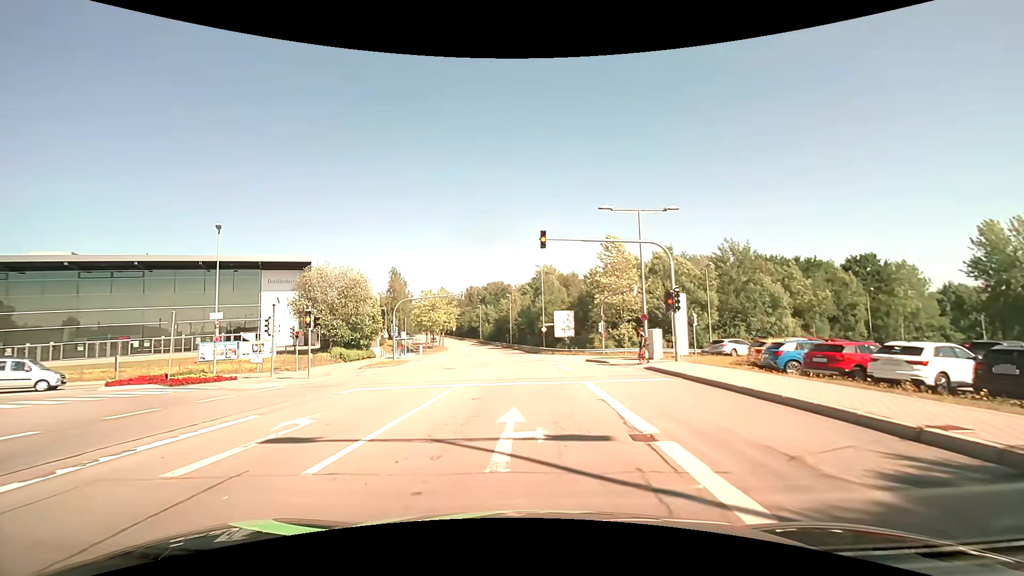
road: secondary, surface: asphalt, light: Day
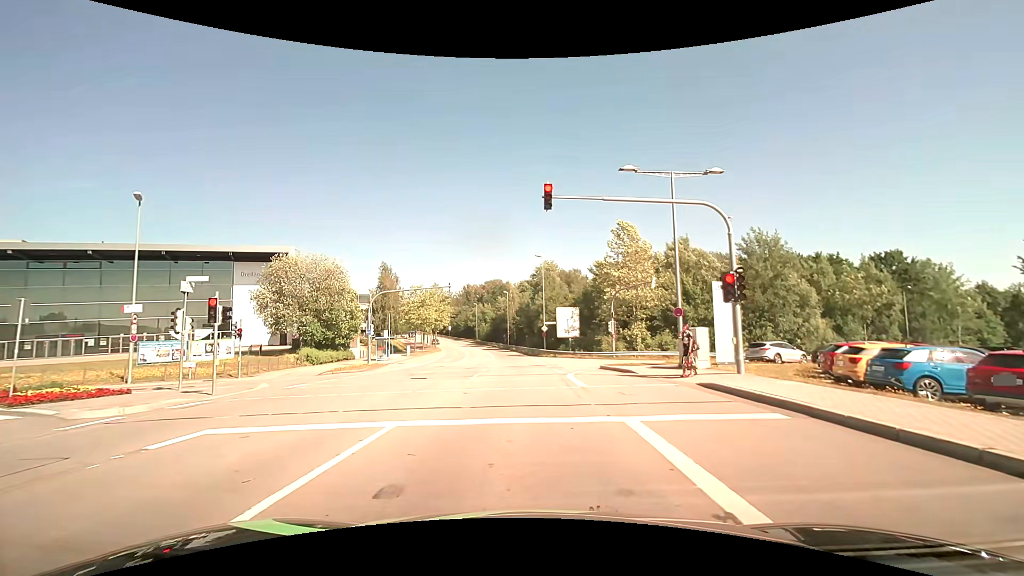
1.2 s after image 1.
(0.0, +6.7) m; -1°
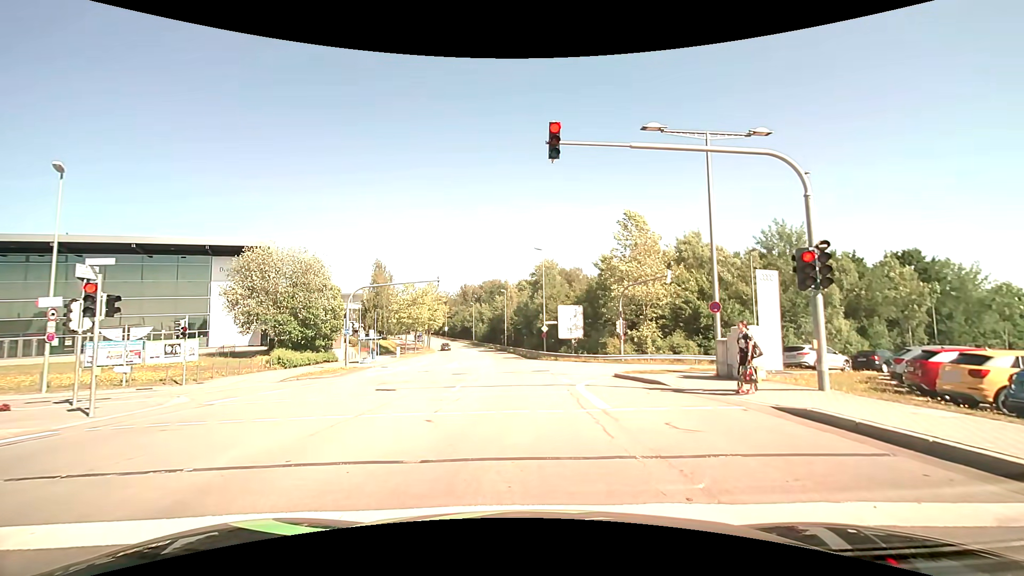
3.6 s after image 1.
(0.0, +4.3) m; 0°
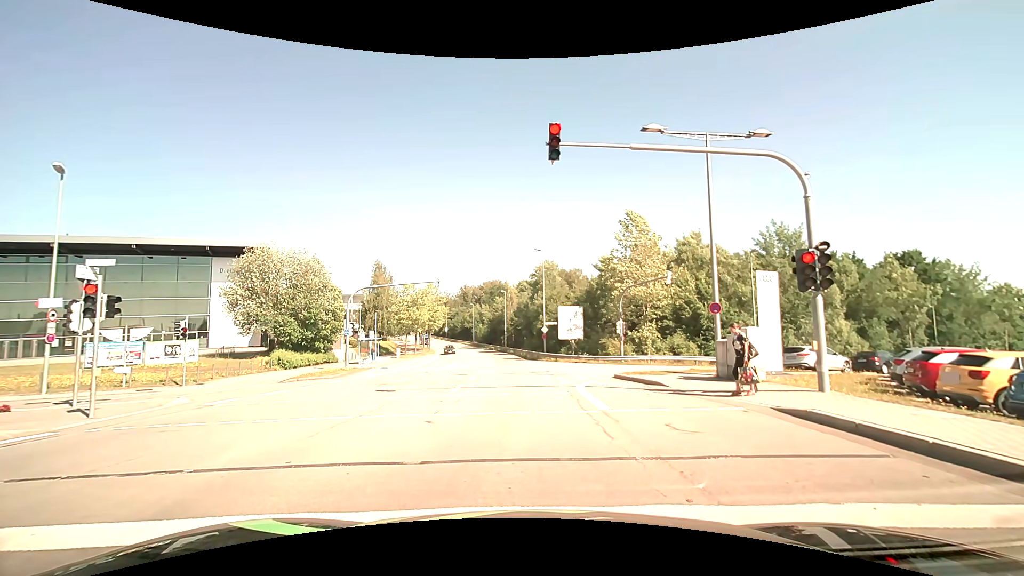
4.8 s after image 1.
(0.0, +0.1) m; 0°
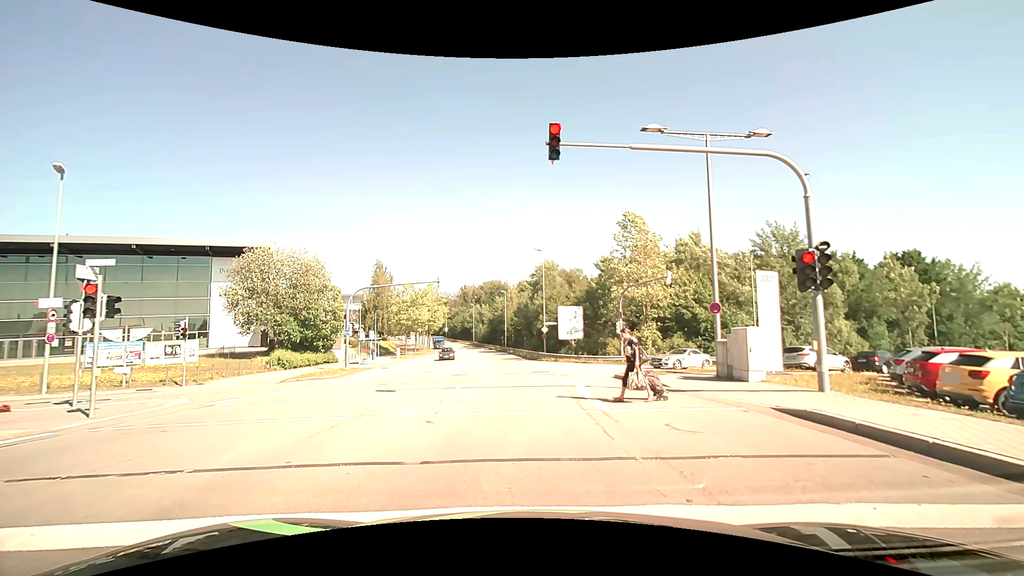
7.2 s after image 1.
(0.0, 0.0) m; 0°
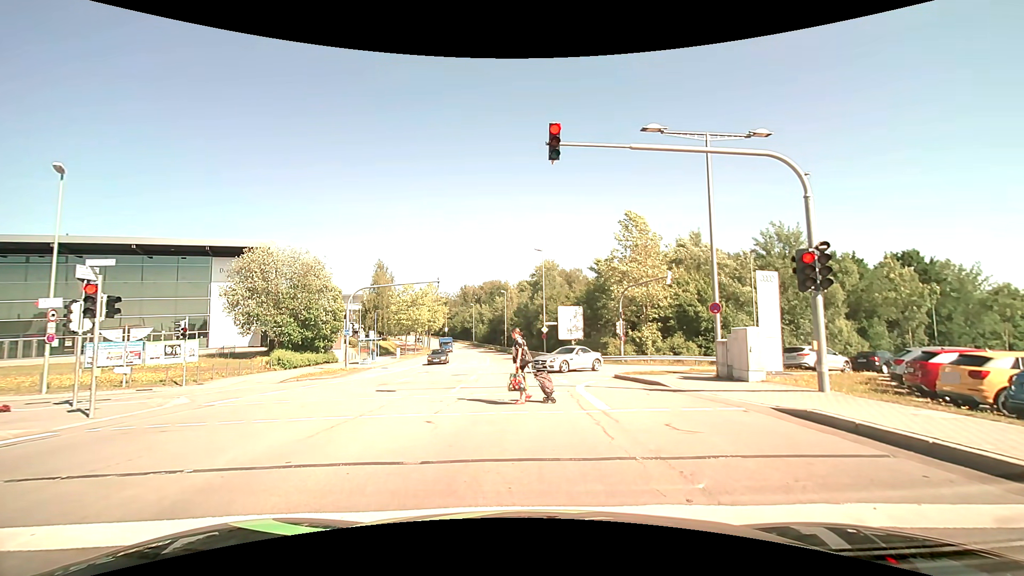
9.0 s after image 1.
(0.0, 0.0) m; 0°
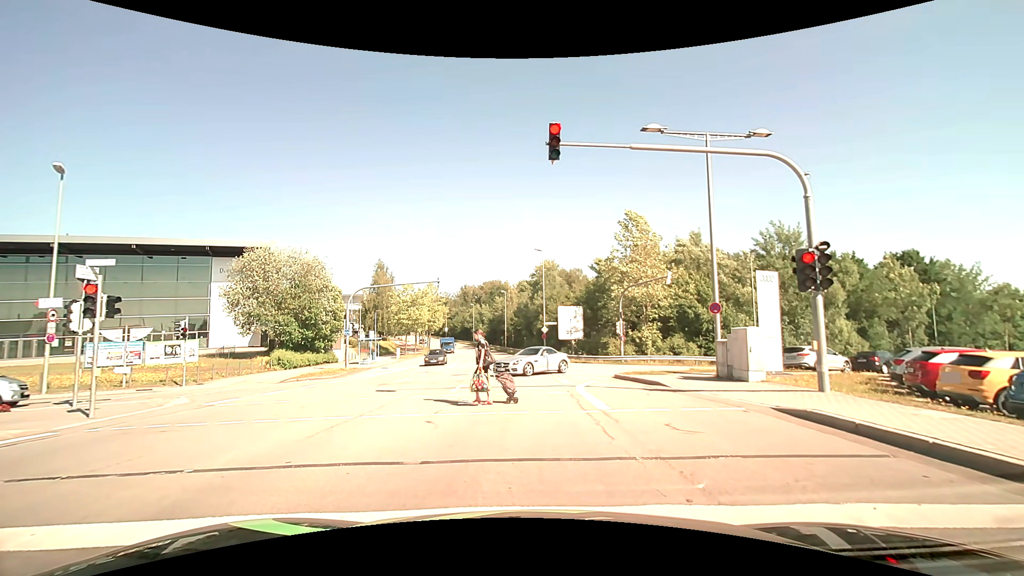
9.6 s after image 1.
(0.0, 0.0) m; 0°
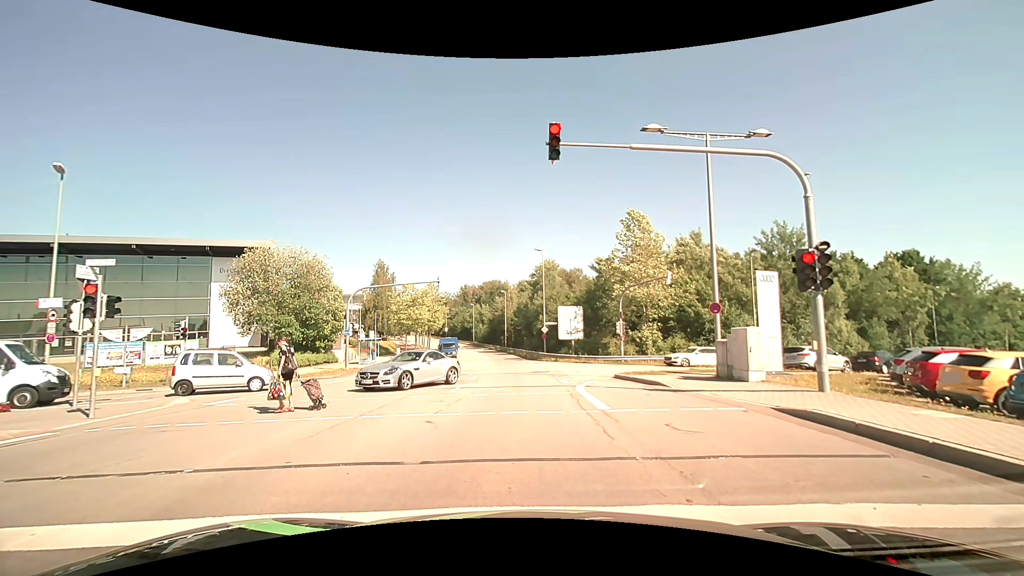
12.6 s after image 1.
(0.0, 0.0) m; 0°
(0, +10) (0, +20) (-1, +30) (-2, +40) (-3, +50) (-4, +60) (-5, +70) (-6, +80) (-8, +89) (-10, +99) m
